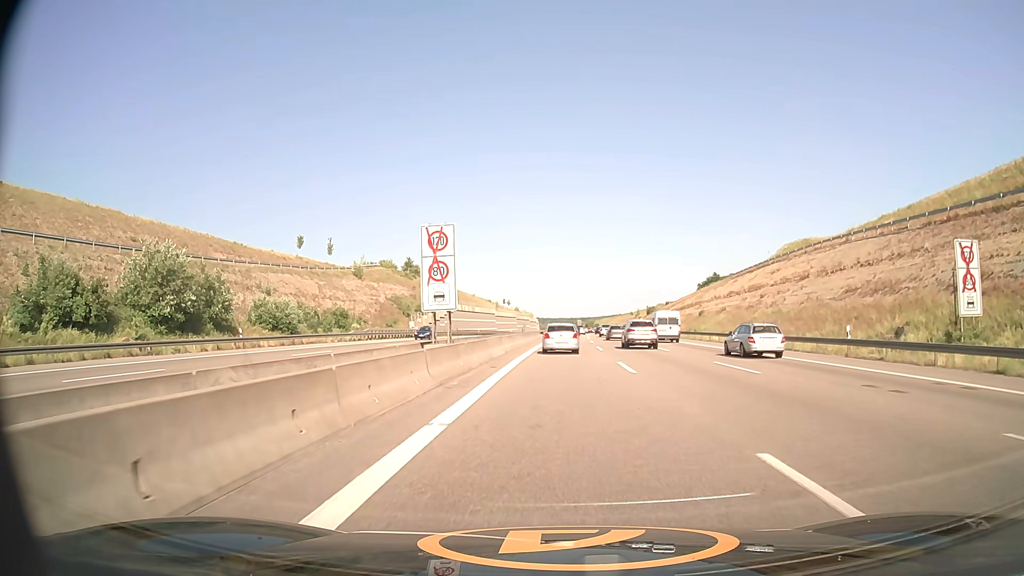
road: motorway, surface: asphalt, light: Day
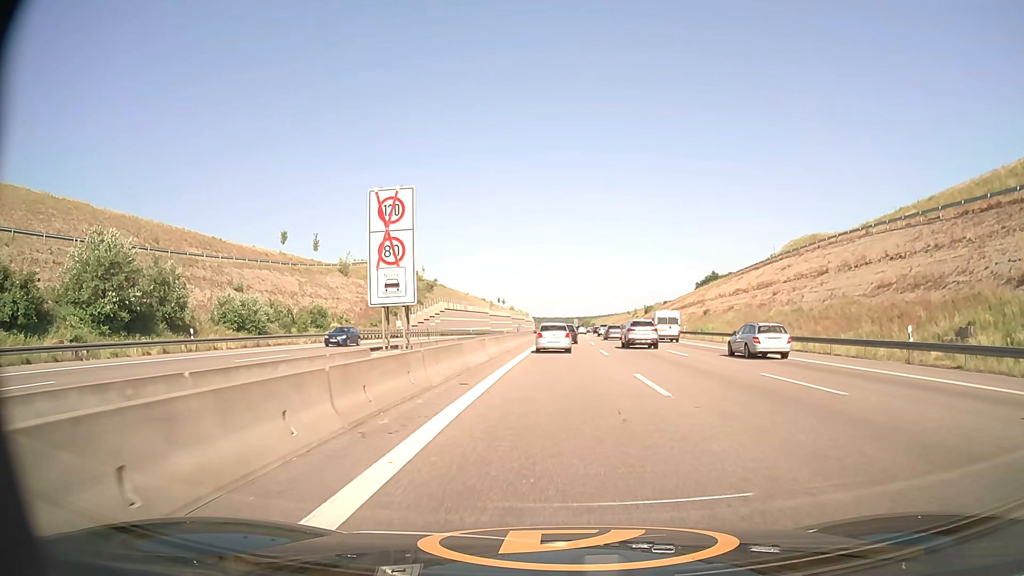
(0.0, +6.2) m; 0°
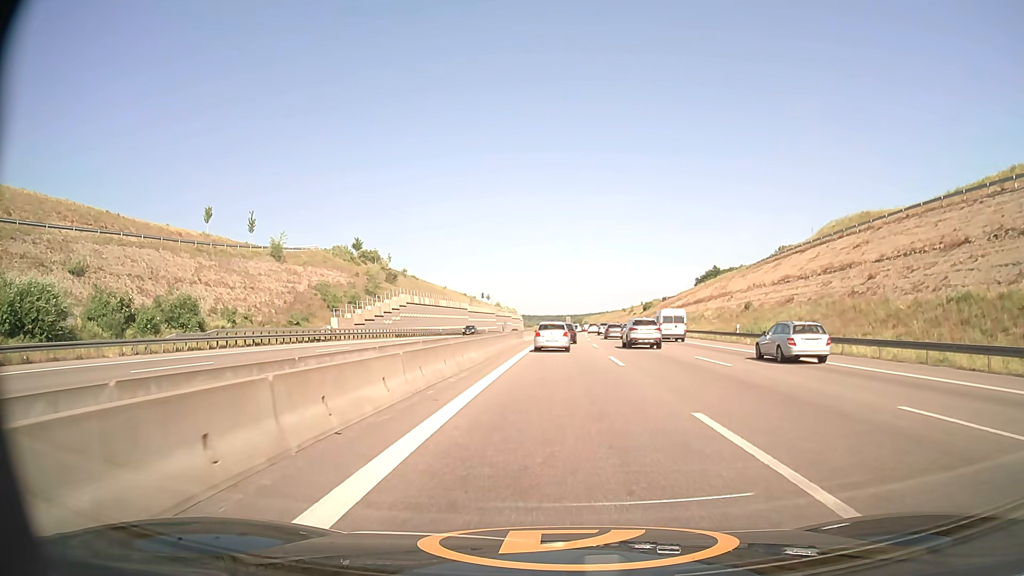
(+0.3, +25.7) m; +1°
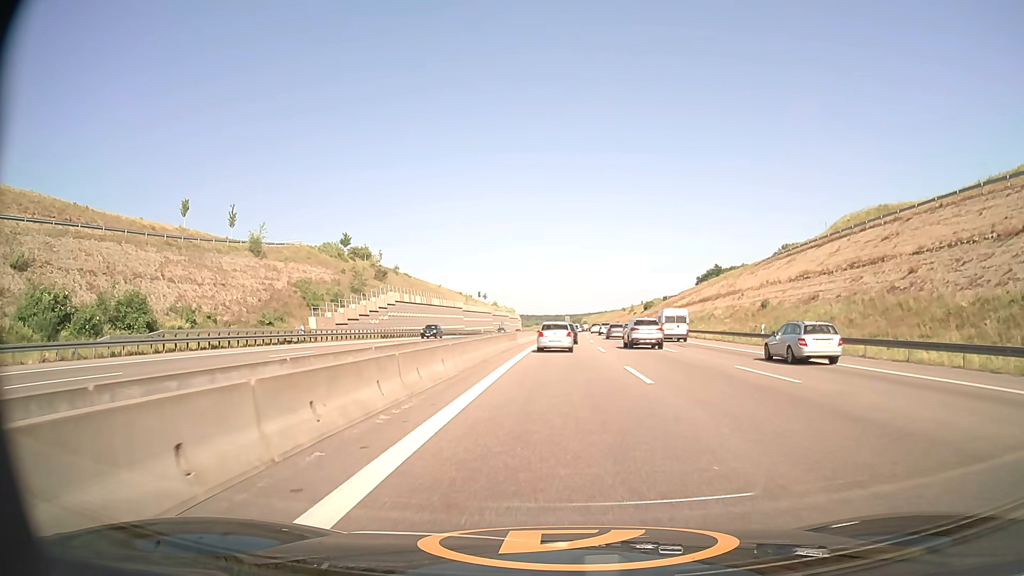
(0.0, +6.5) m; 0°
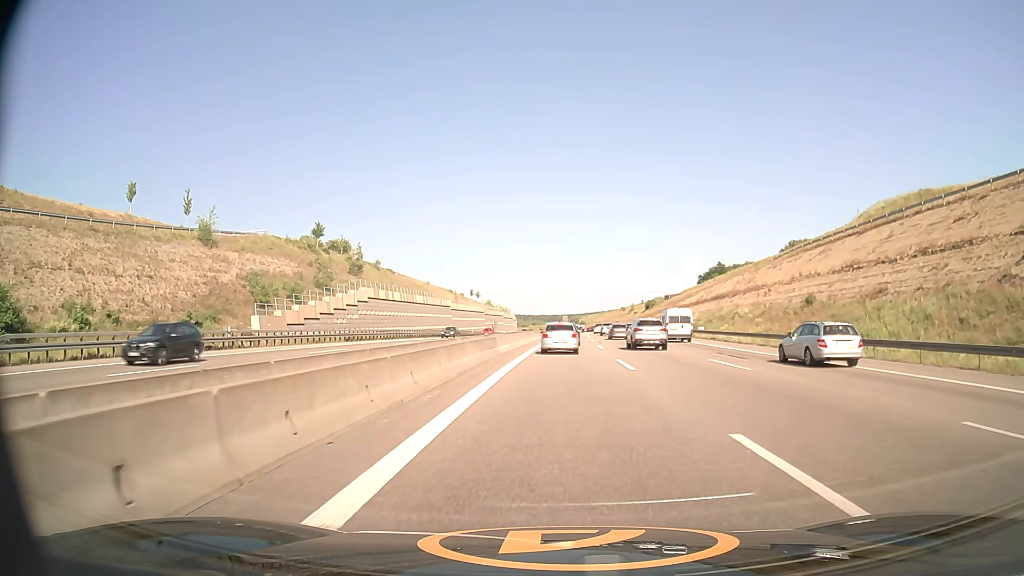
(0.0, +12.9) m; 0°
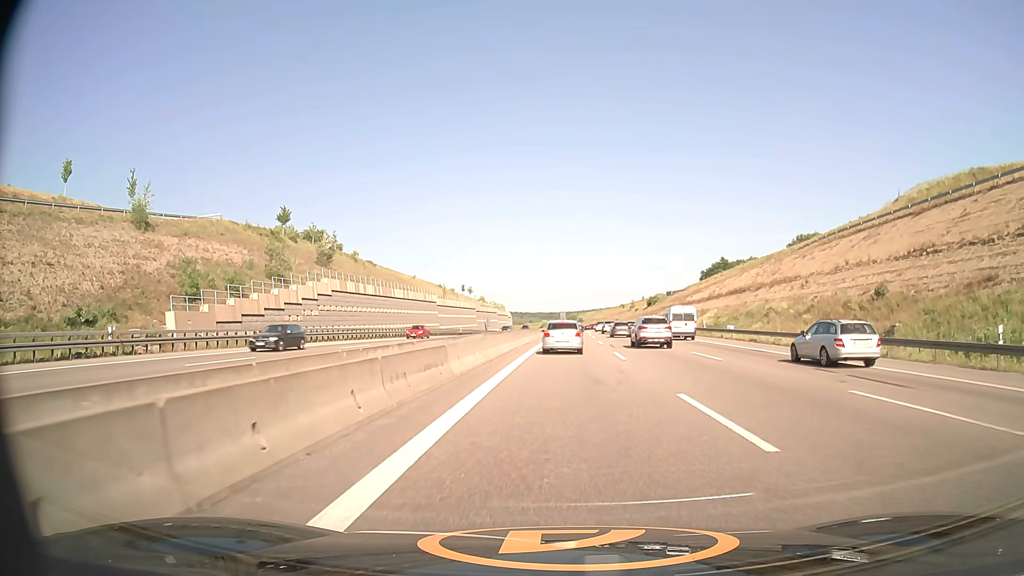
(0.0, +13.0) m; 0°
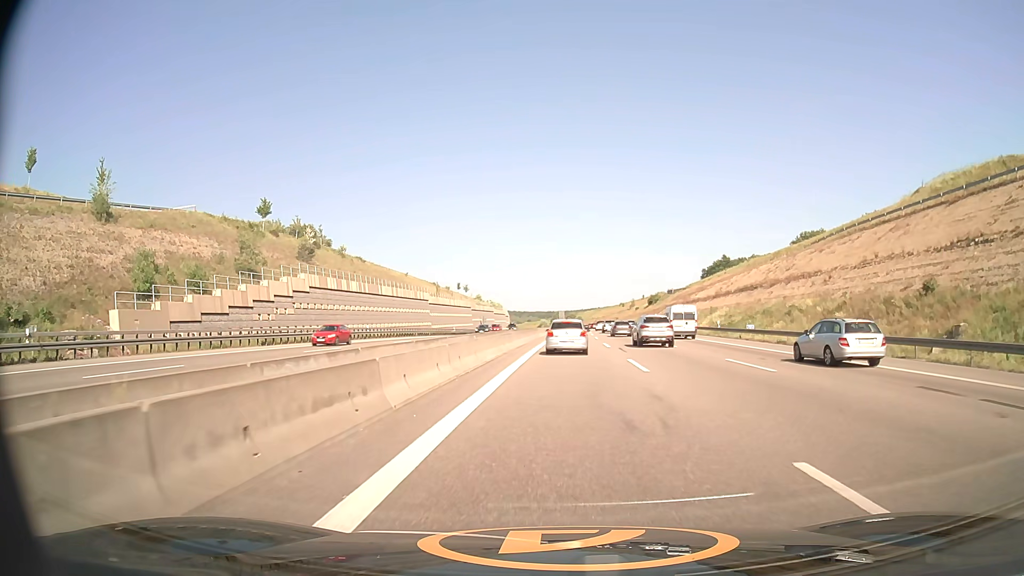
(0.0, +6.3) m; 0°
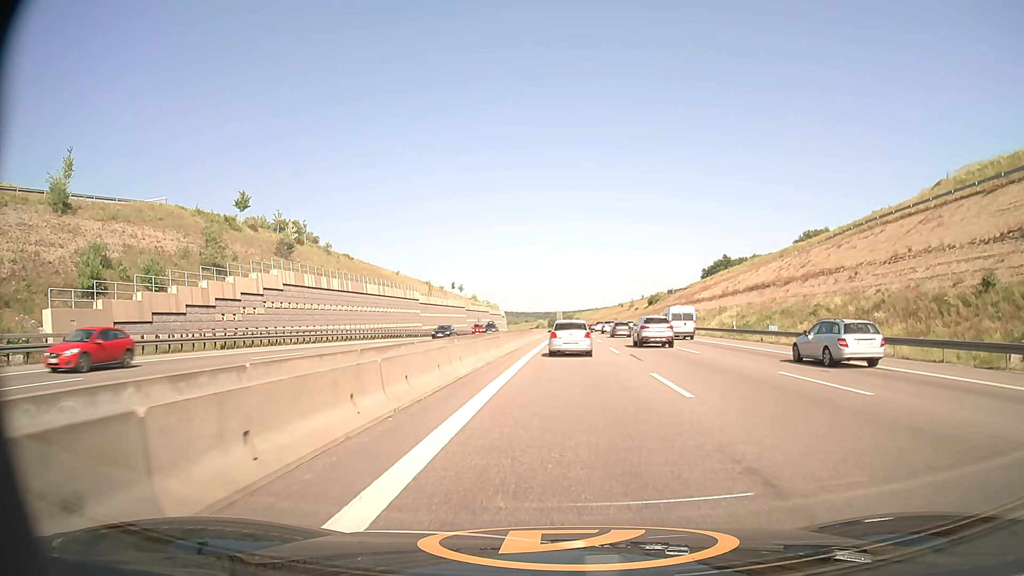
(0.0, +6.1) m; 0°
(0, +10) (0, +20) (0, +30) (+1, +40) (+1, +50) (+1, +60) (+2, +70) (+2, +80) (+3, +90) (+3, +100) m
